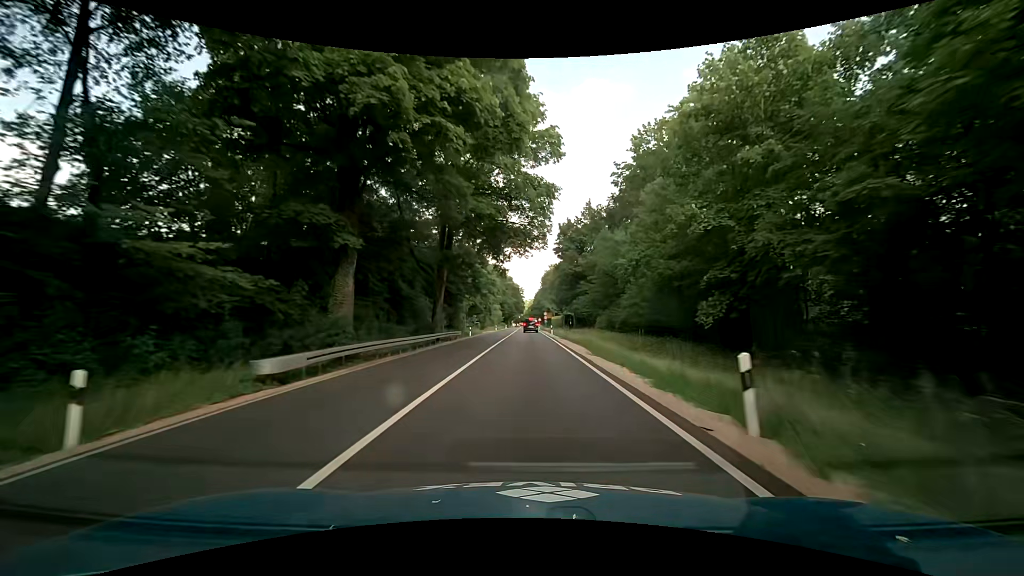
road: primary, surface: asphalt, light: Day
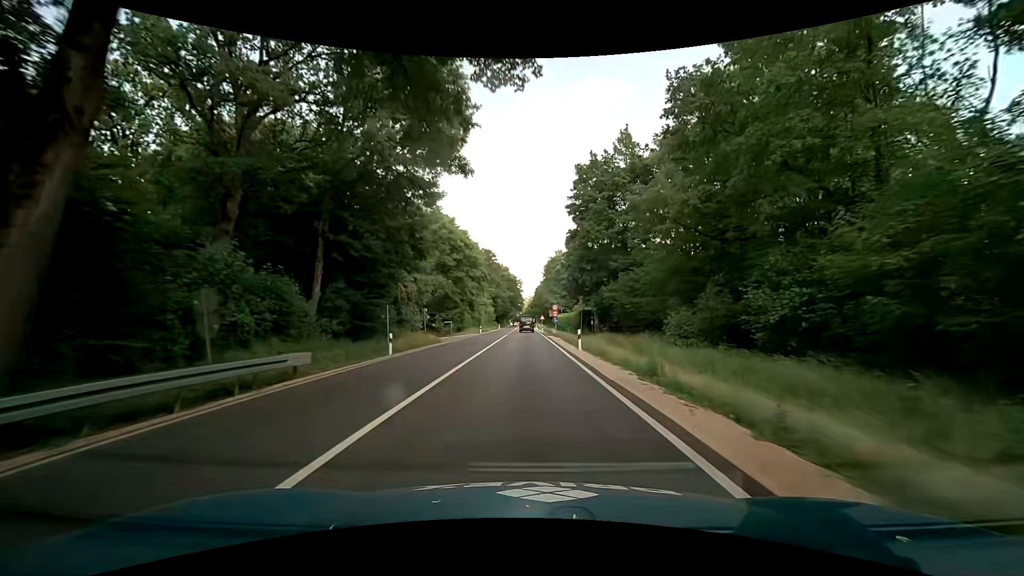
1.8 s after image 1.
(0.0, +32.3) m; 0°
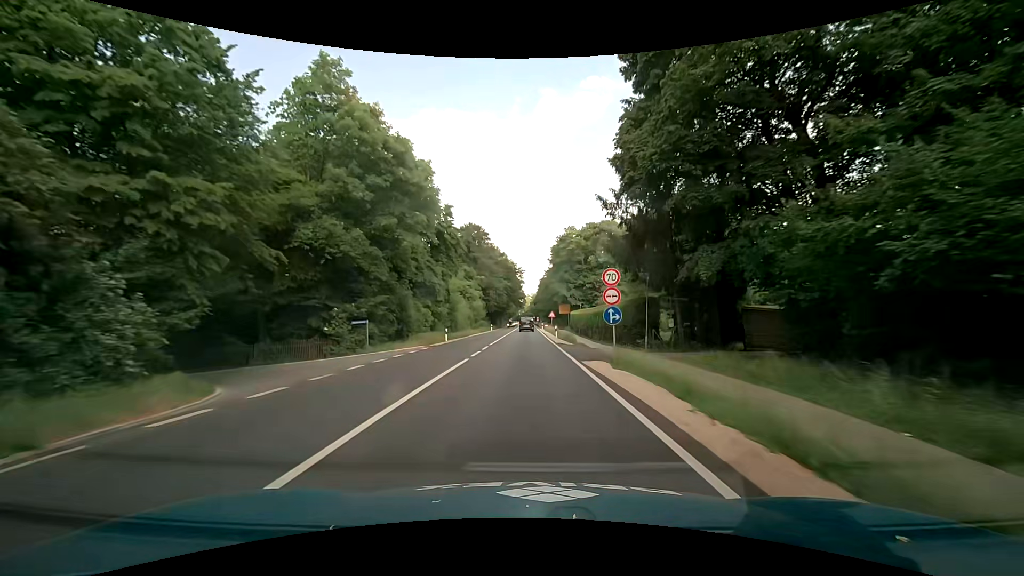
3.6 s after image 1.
(-0.1, +32.3) m; 0°
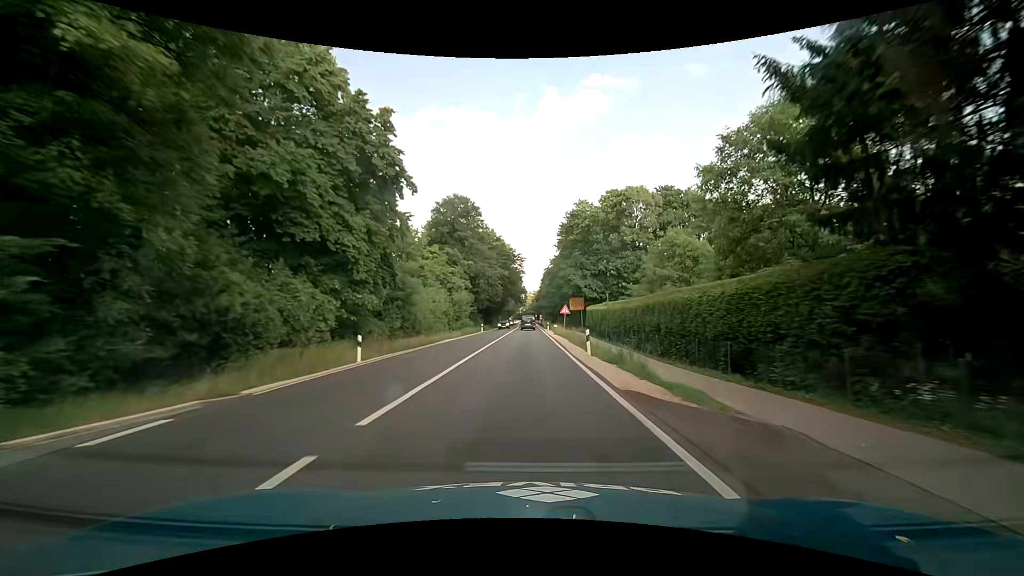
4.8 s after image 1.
(0.0, +21.6) m; 0°
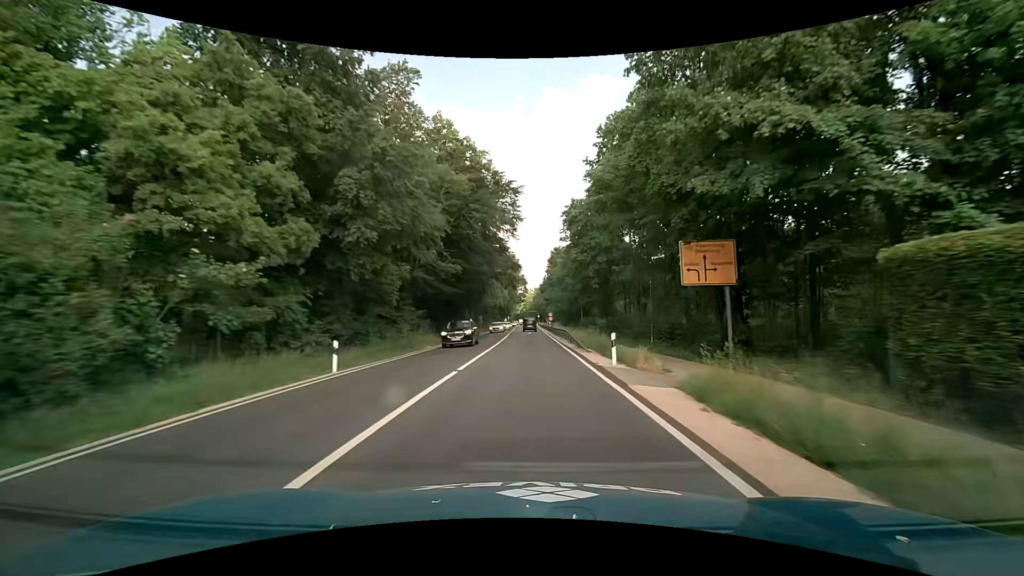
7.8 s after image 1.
(-0.1, +54.0) m; 0°
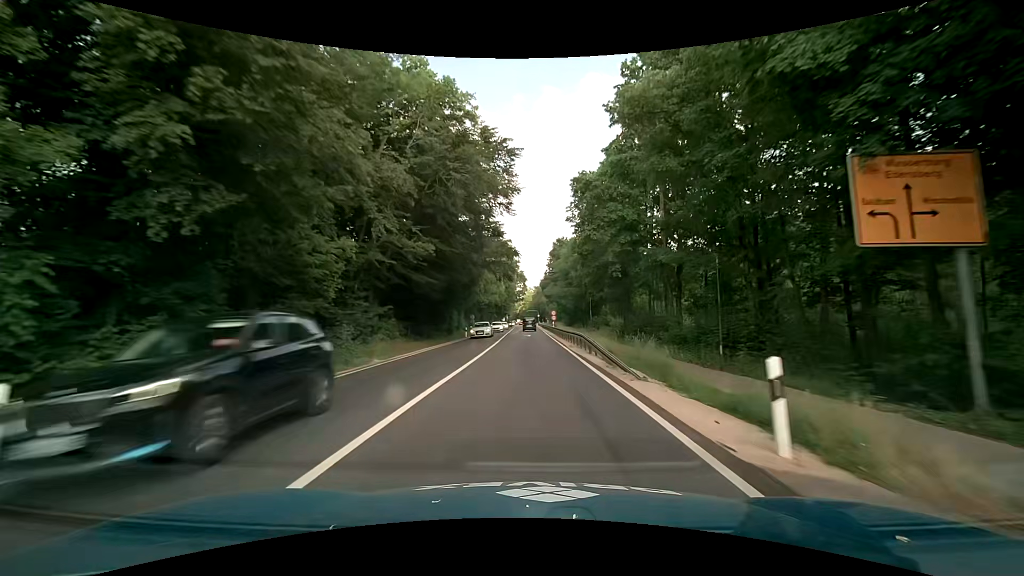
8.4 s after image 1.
(0.0, +10.8) m; 0°
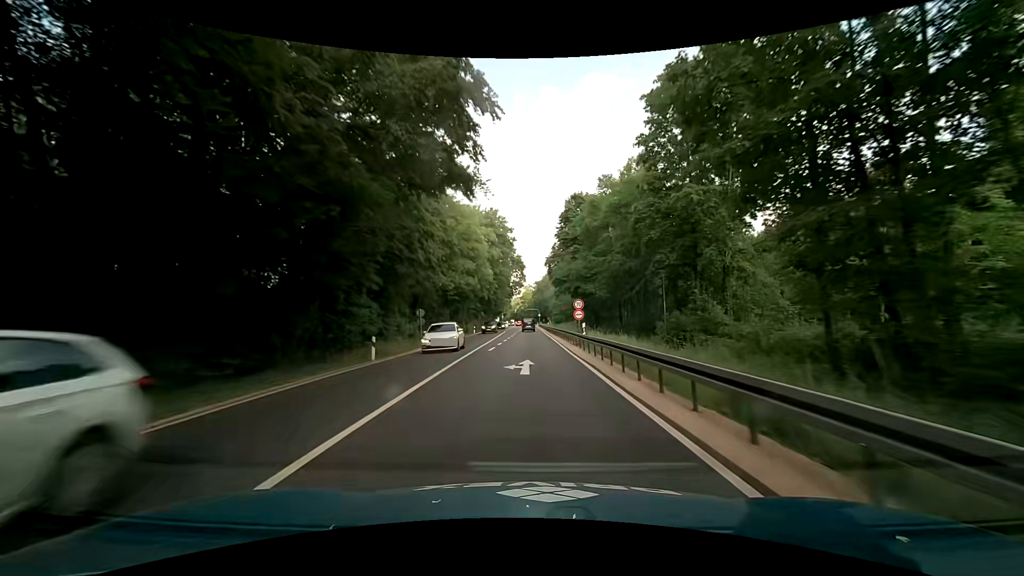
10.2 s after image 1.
(+0.1, +32.4) m; 0°
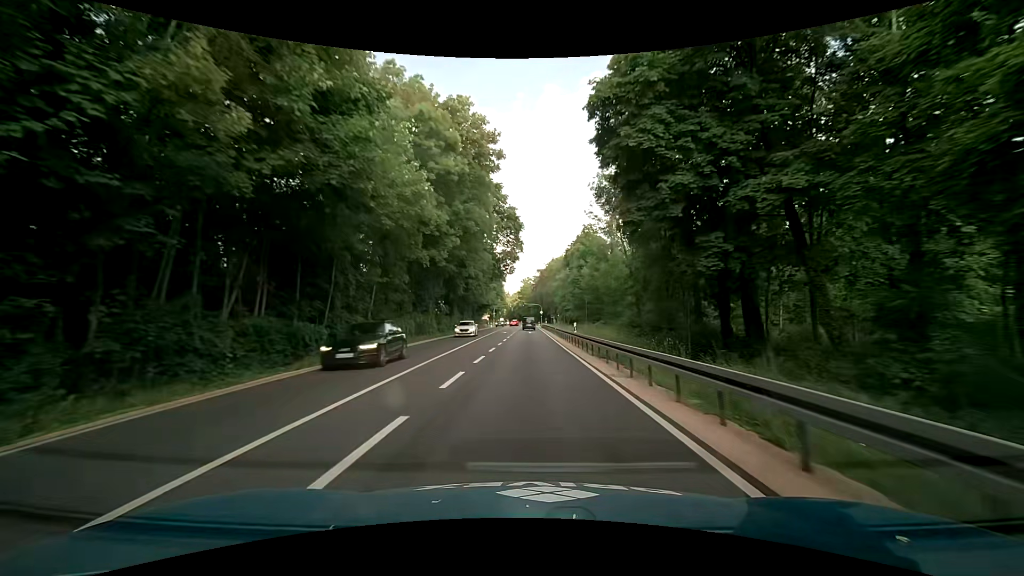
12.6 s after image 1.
(0.0, +43.1) m; 0°
(0, +10) (0, +20) (0, +30) (0, +40) (0, +50) (0, +60) (+1, +70) (+1, +80) (+1, +90) (+1, +100) m
